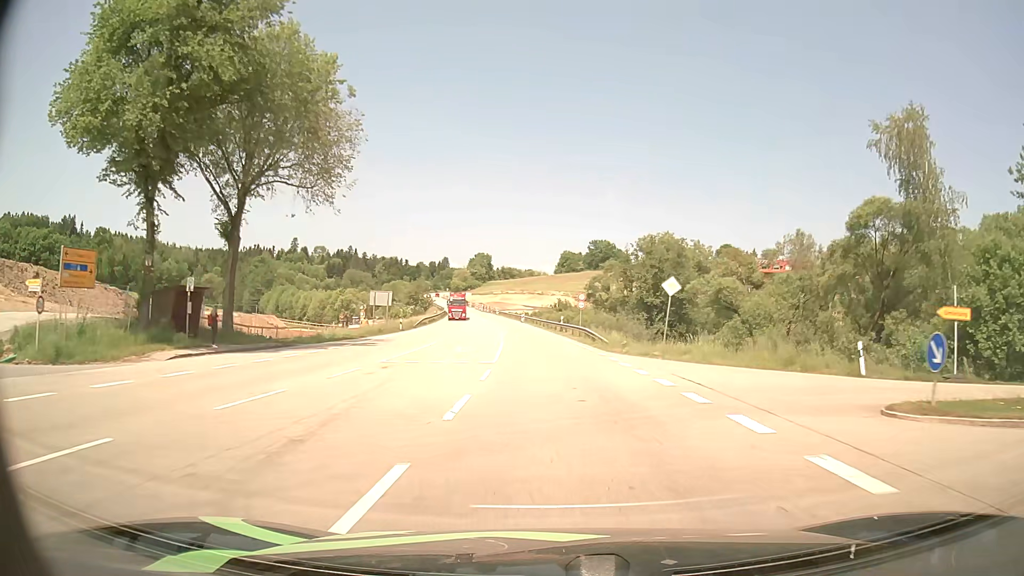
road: primary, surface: asphalt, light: Day
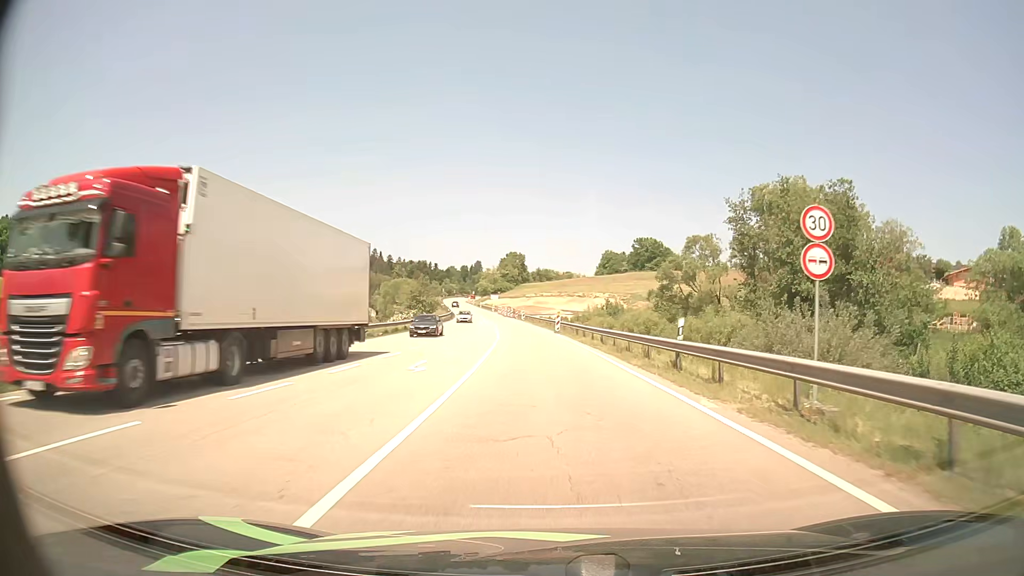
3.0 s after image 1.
(-1.0, +40.1) m; -3°
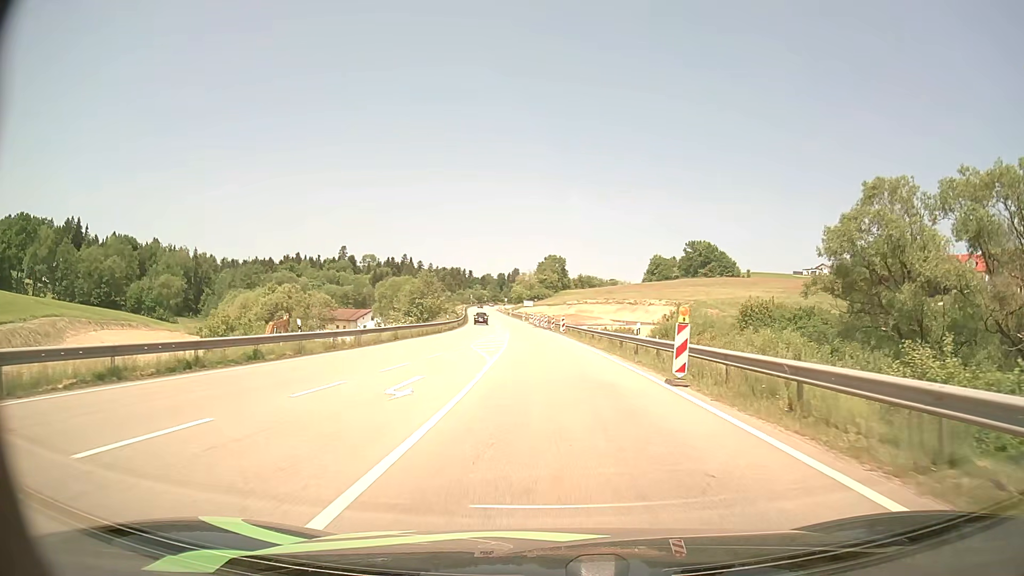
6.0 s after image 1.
(-1.0, +35.6) m; -4°
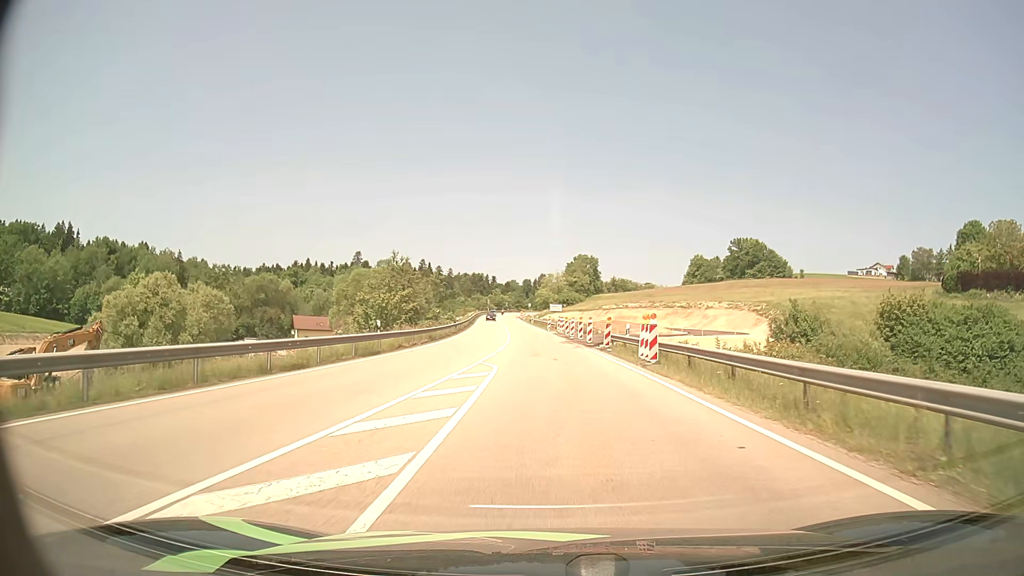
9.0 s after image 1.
(-0.7, +35.8) m; -2°
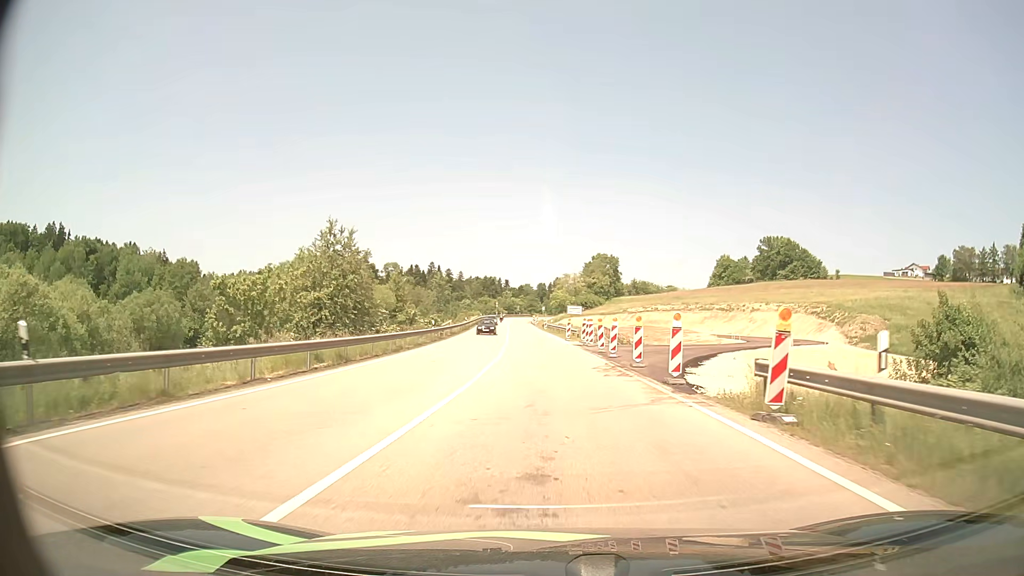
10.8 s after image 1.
(-0.2, +22.7) m; -1°
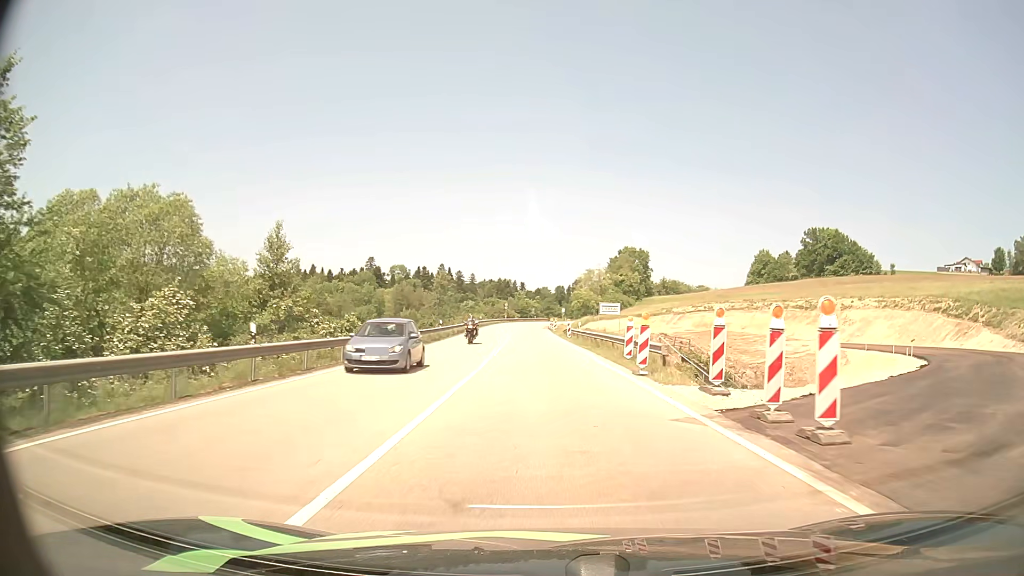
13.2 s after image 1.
(-0.5, +32.1) m; -2°
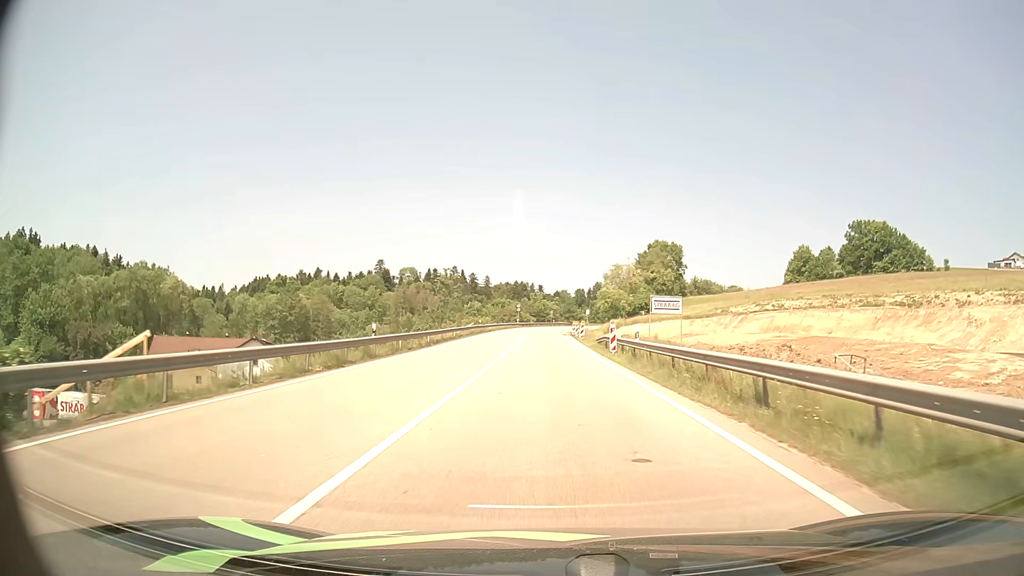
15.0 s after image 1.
(-0.3, +24.7) m; -1°
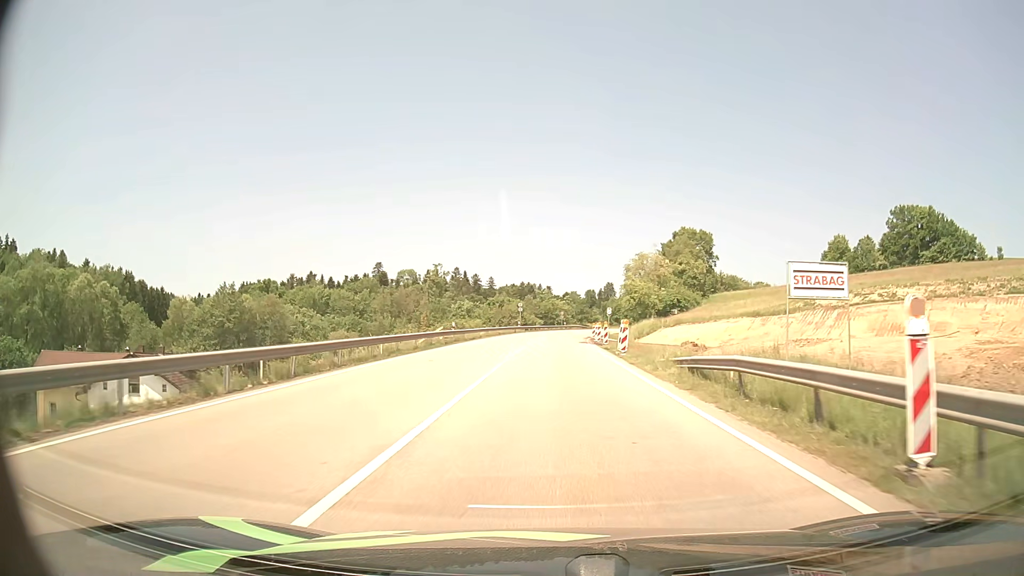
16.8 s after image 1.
(-0.3, +26.2) m; -1°
(0, +10) (0, +20) (0, +30) (0, +40) (+1, +50) (+1, +60) (+2, +70) (+3, +80) (+4, +90) (+5, +100) m
